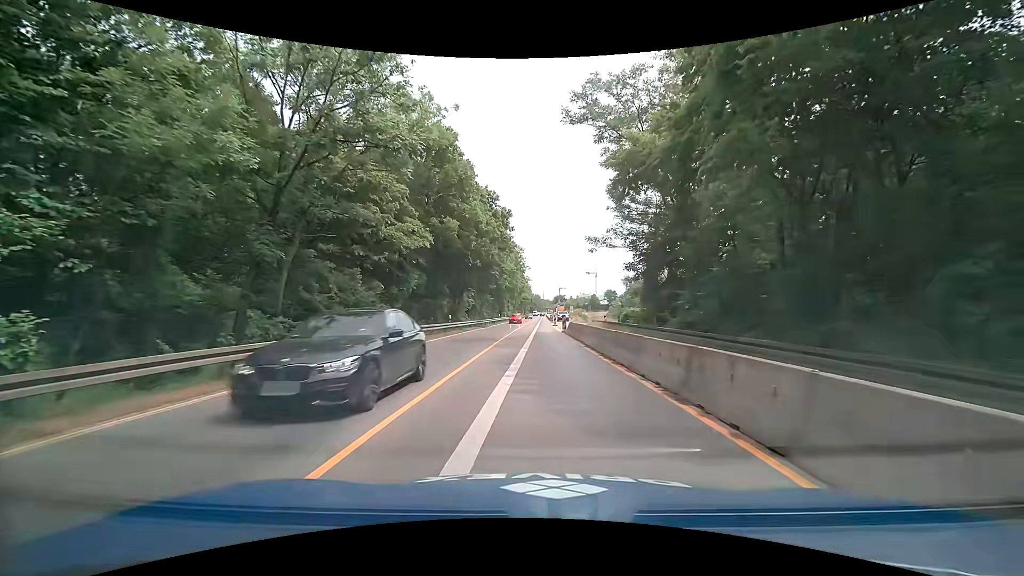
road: trunk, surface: asphalt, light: Day
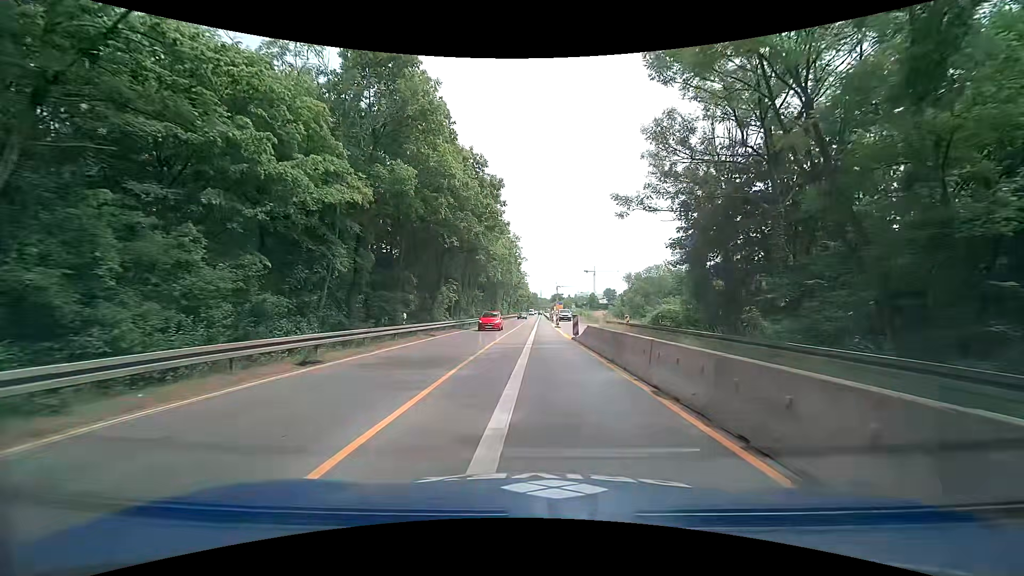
(+0.1, +12.3) m; 0°
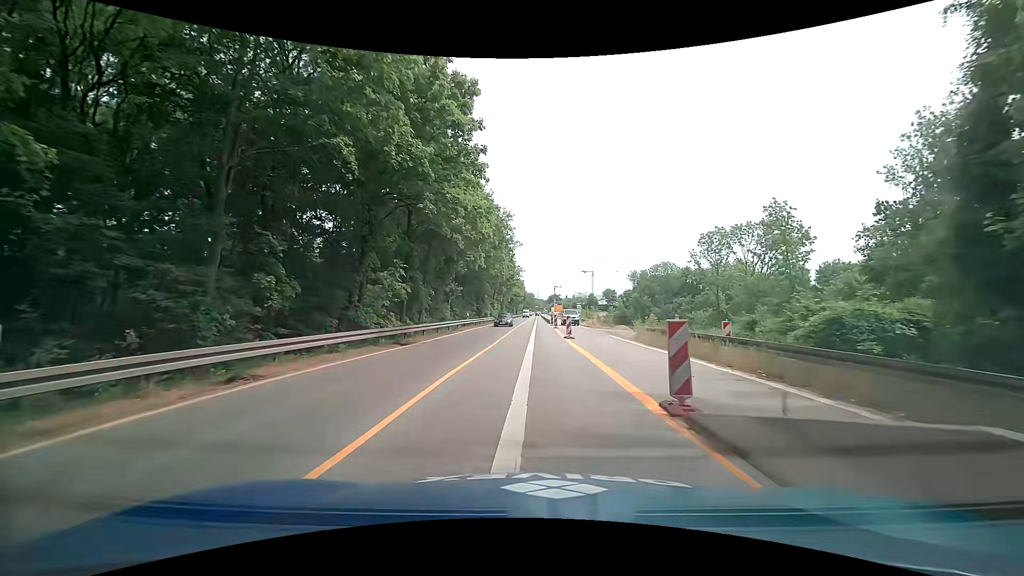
(+0.2, +18.6) m; 0°
(0, +10) (0, +20) (0, +30) (0, +40) (0, +50) (+1, +60) (+1, +70) (+1, +80) (+1, +90) (+1, +100) m
